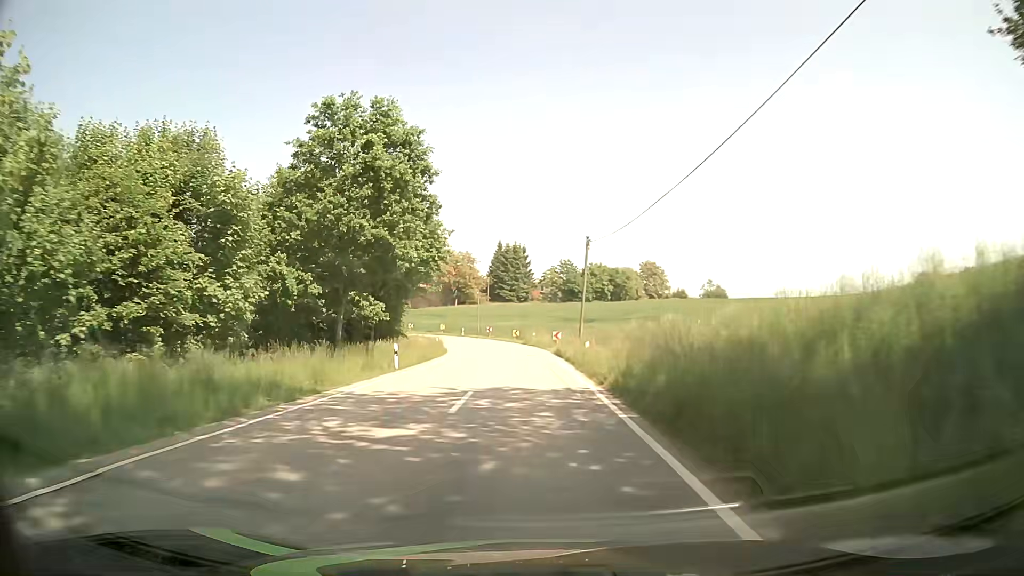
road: tertiary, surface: asphalt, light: Day
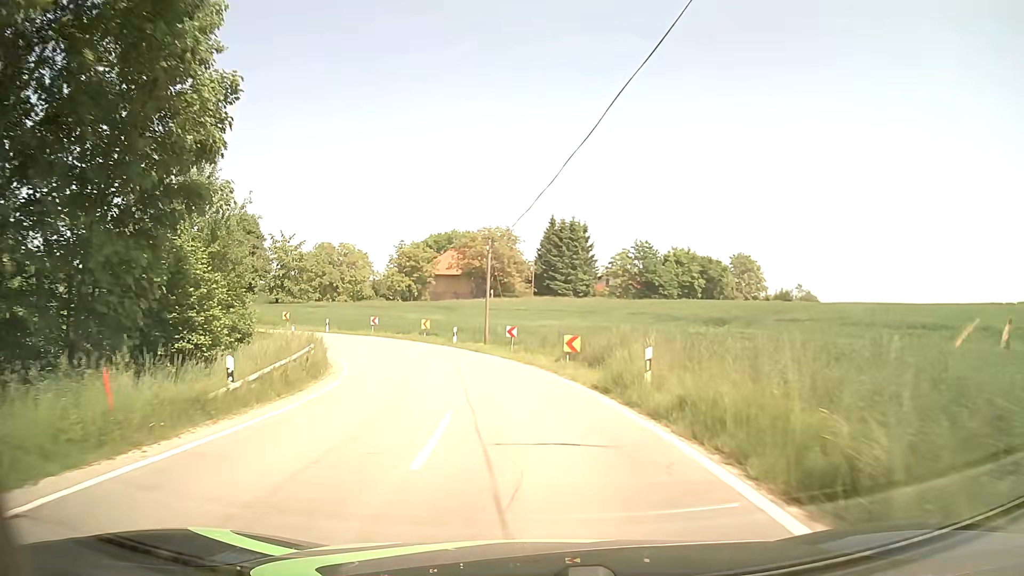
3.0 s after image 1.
(-0.9, +41.1) m; -4°
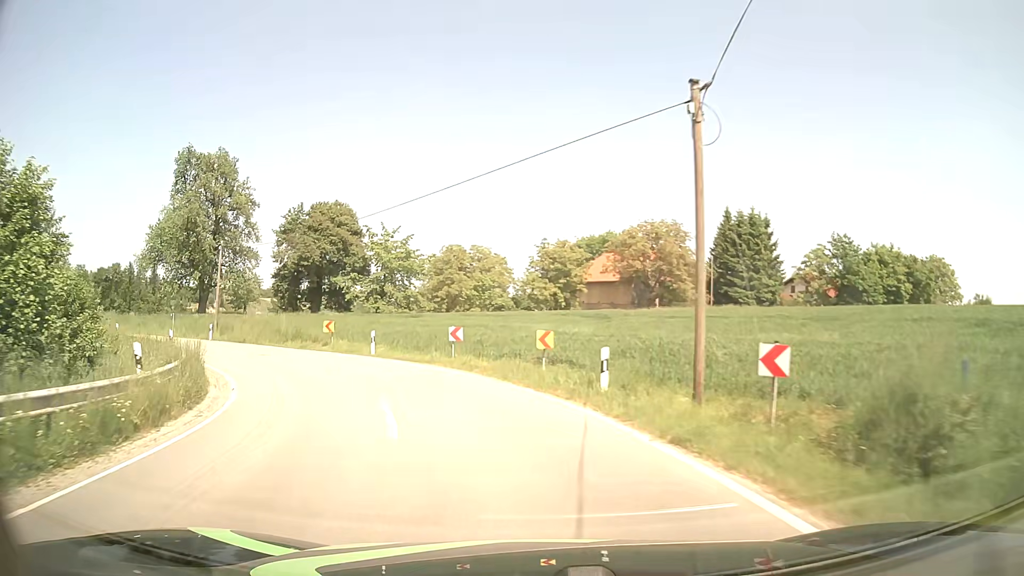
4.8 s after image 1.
(-2.1, +22.2) m; -14°
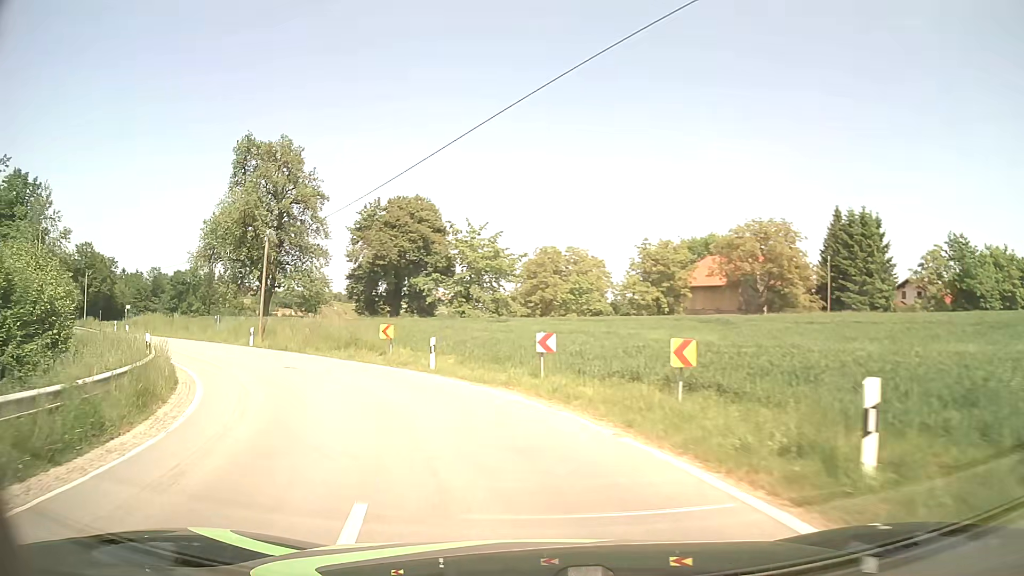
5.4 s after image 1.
(-0.5, +7.2) m; -8°
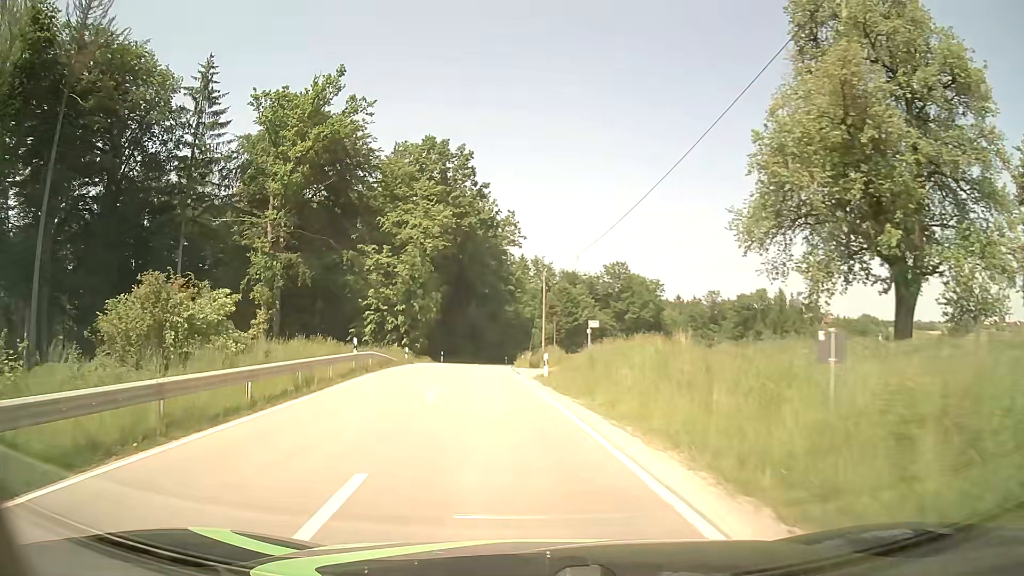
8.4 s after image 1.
(-15.4, +31.4) m; -49°
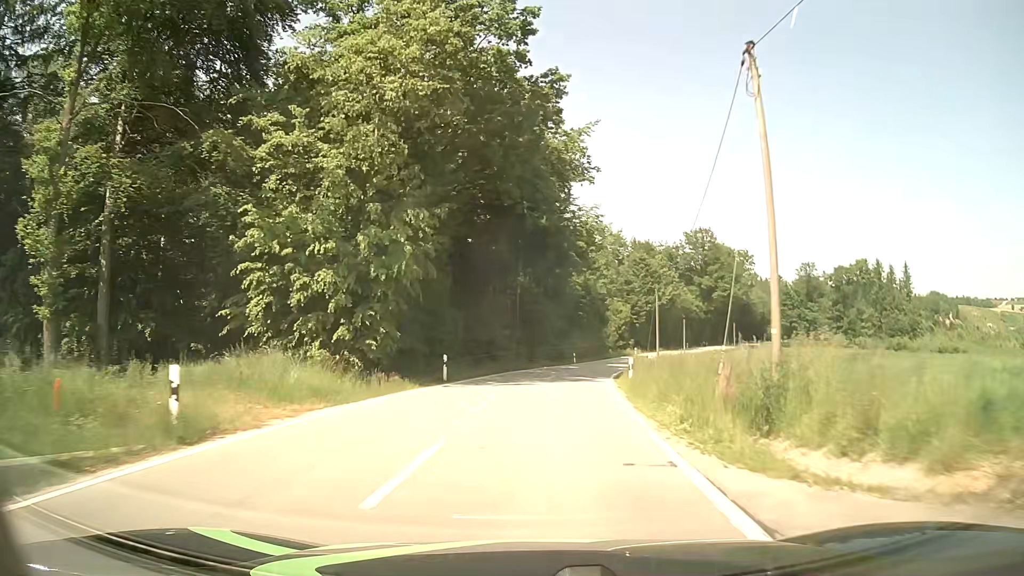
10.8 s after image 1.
(-2.4, +34.3) m; -4°
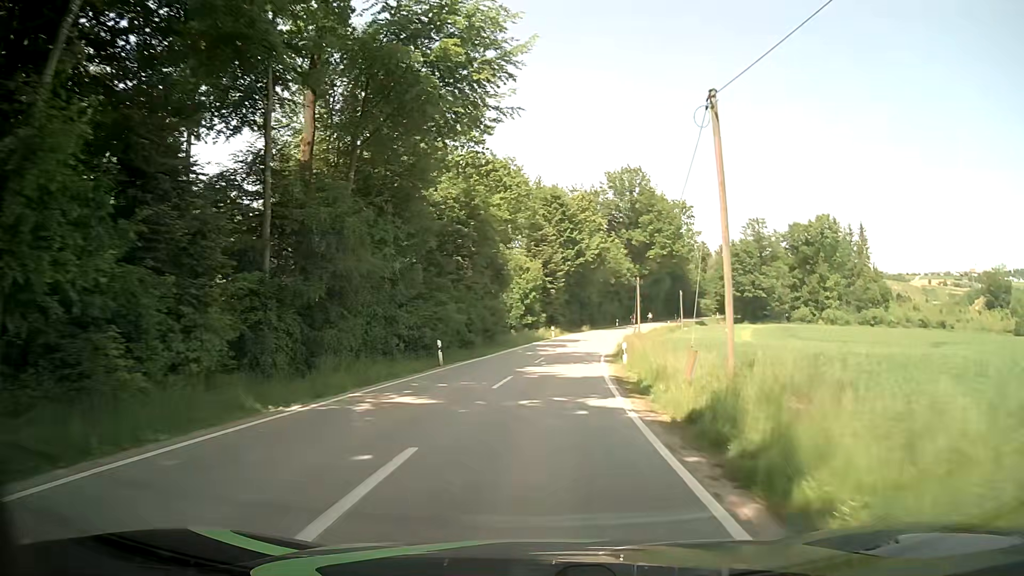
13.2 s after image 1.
(+3.1, +38.0) m; +10°
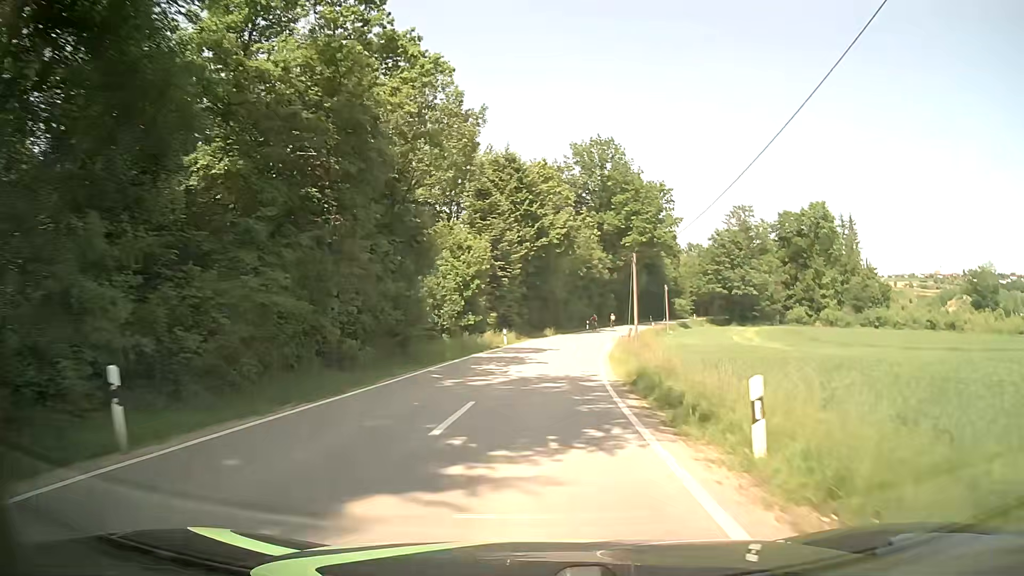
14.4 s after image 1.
(+0.4, +19.3) m; +3°
(0, +10) (+1, +20) (+1, +30) (+2, +40) (+4, +50) (+6, +60) (+9, +69) (+11, +79) (+15, +88) (+18, +98) m
